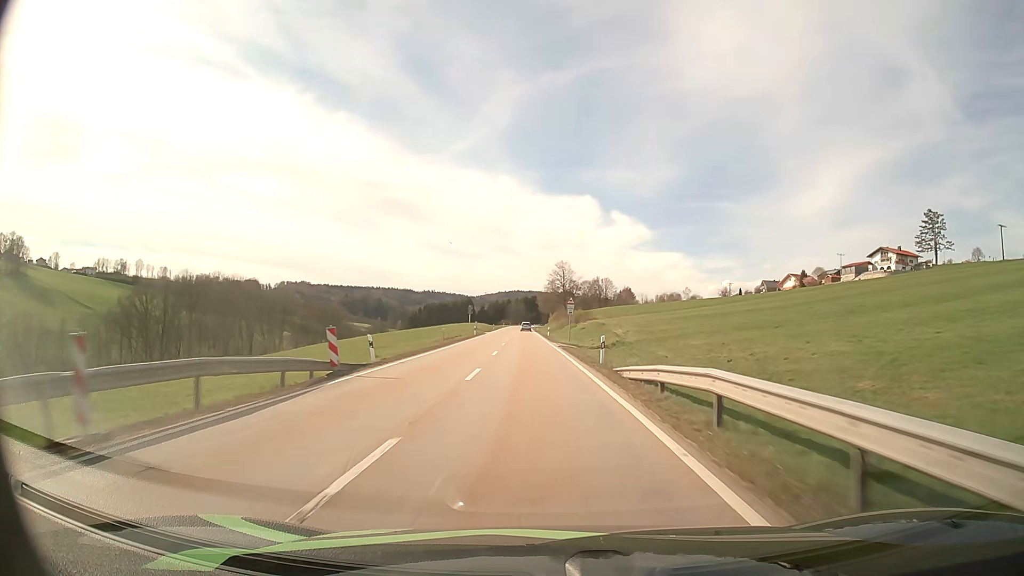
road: secondary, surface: asphalt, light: Day
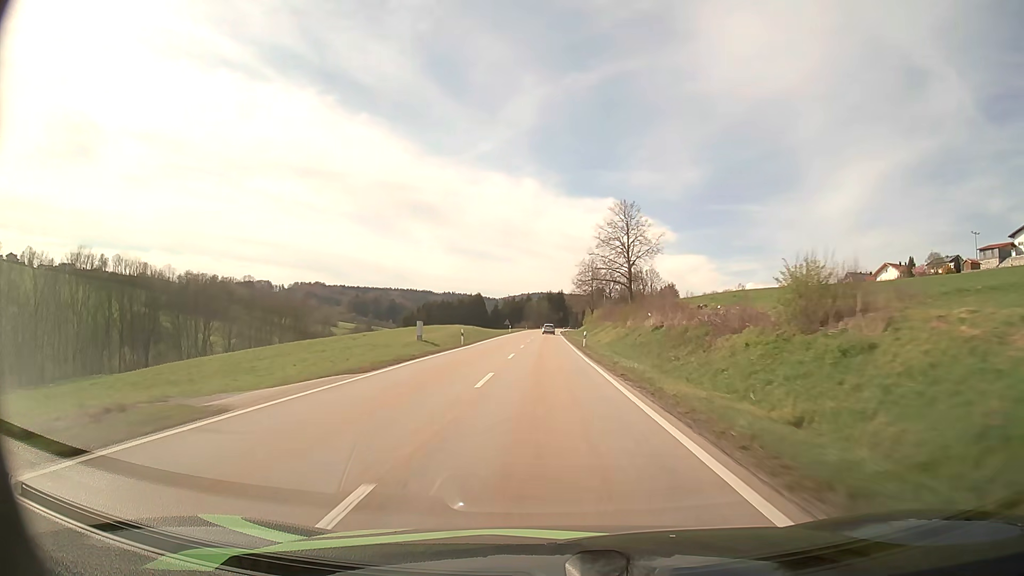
(-3.0, +78.7) m; -2°
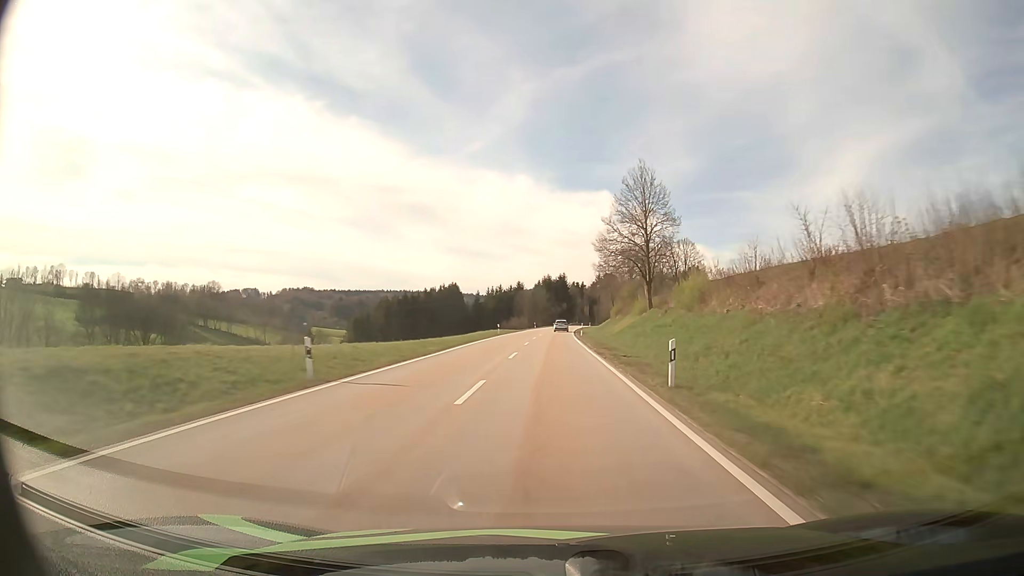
(+0.2, +79.1) m; 0°
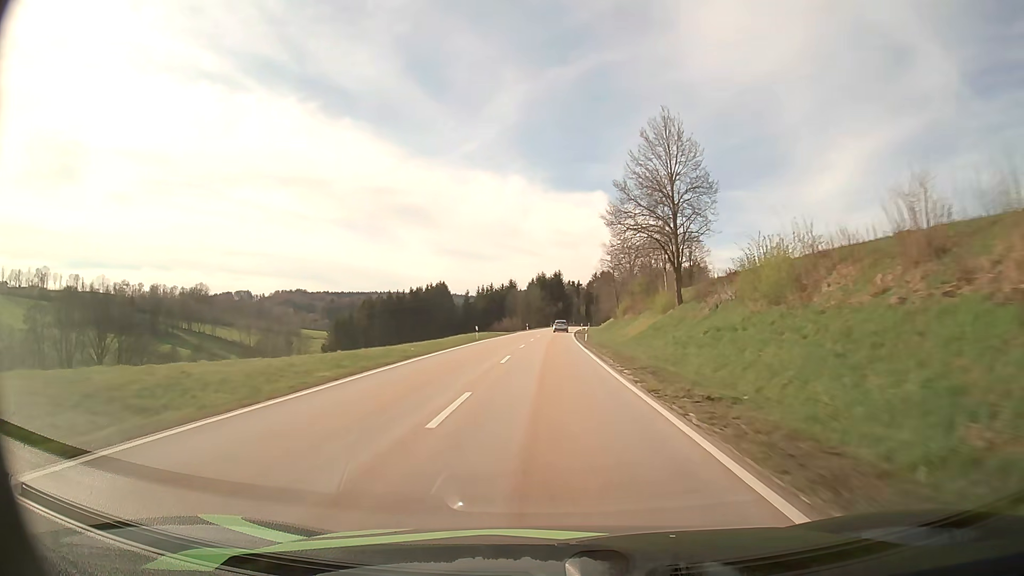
(+0.1, +15.3) m; 0°
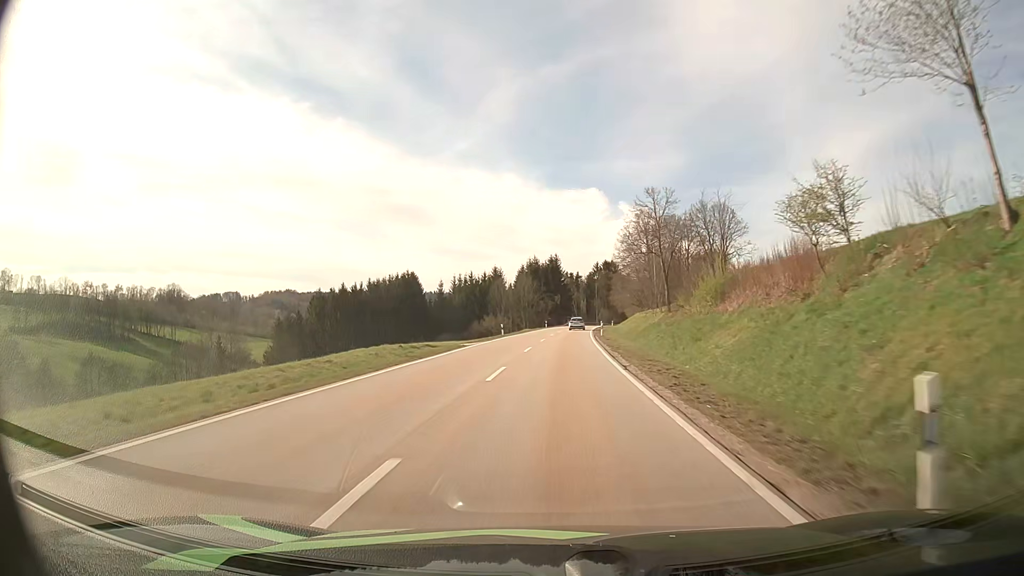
(+0.4, +44.7) m; +1°
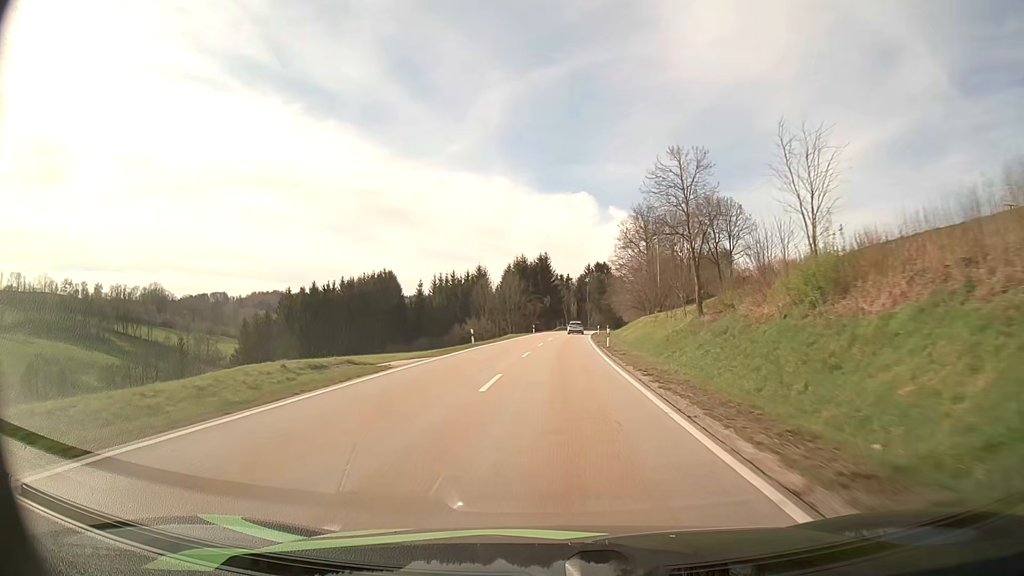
(+0.1, +14.4) m; +1°
(0, +10) (0, +20) (+1, +30) (+1, +40) (+2, +50) (+2, +60) (+3, +70) (+3, +80) (+4, +90) (+5, +100) m
